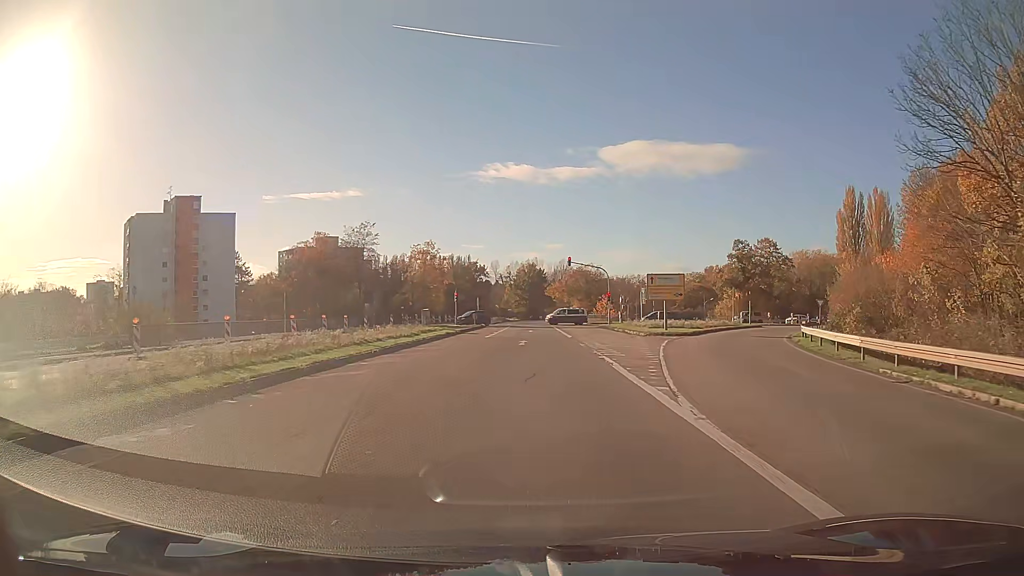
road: secondary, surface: asphalt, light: Day
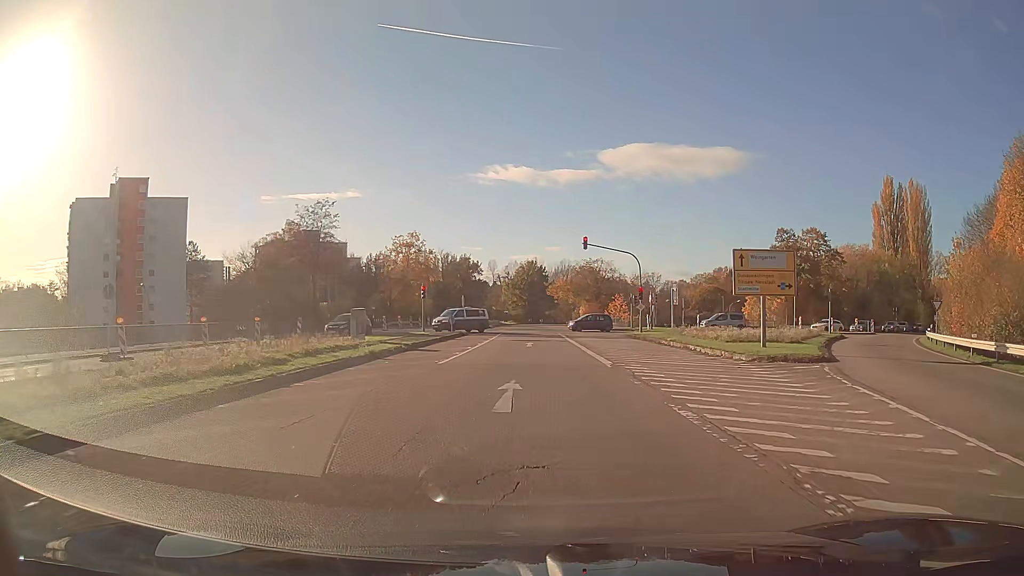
(0.0, +18.8) m; 0°
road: secondary_link
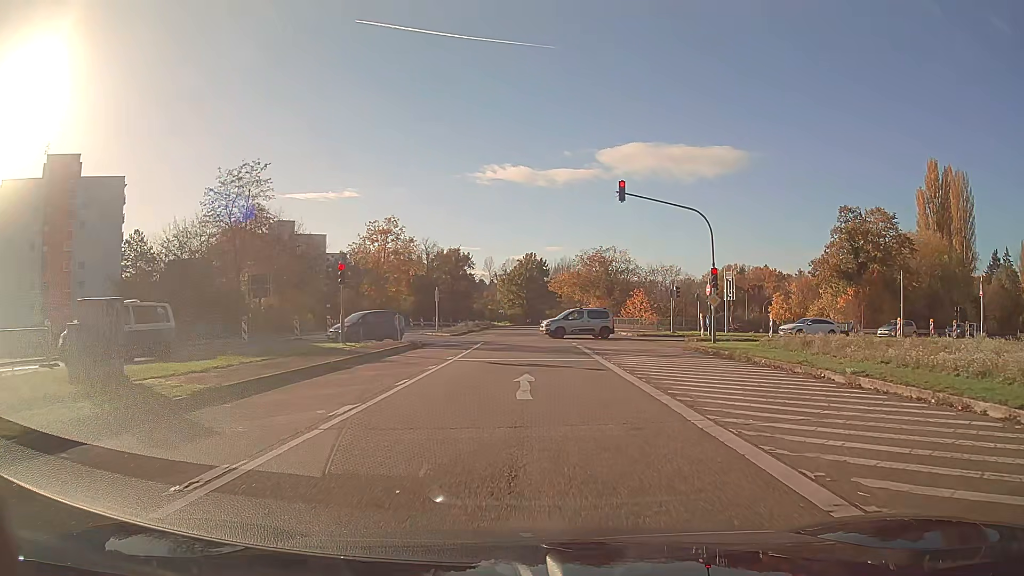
(0.0, +18.6) m; 0°
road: trunk_link
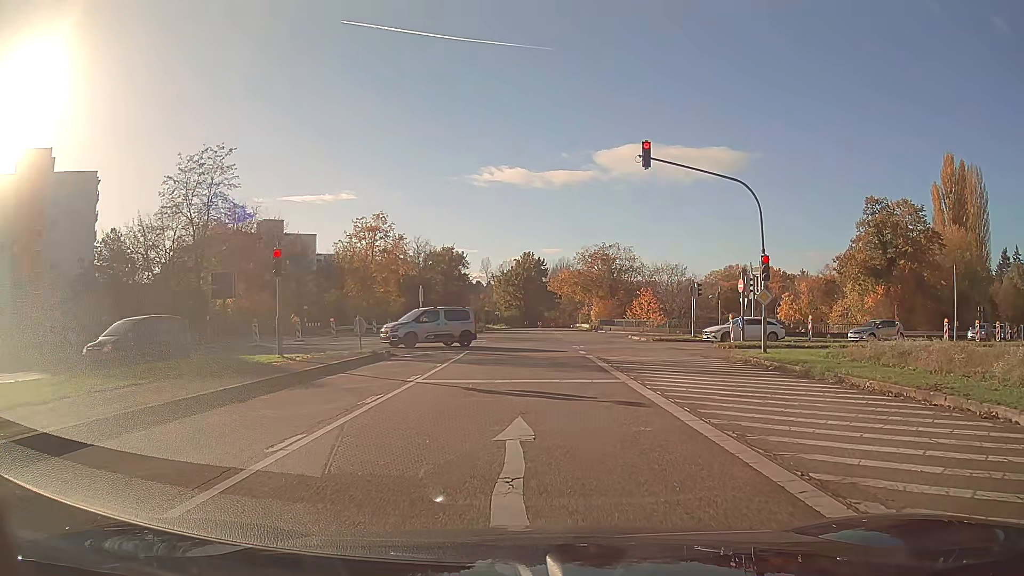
(0.0, +6.2) m; 0°
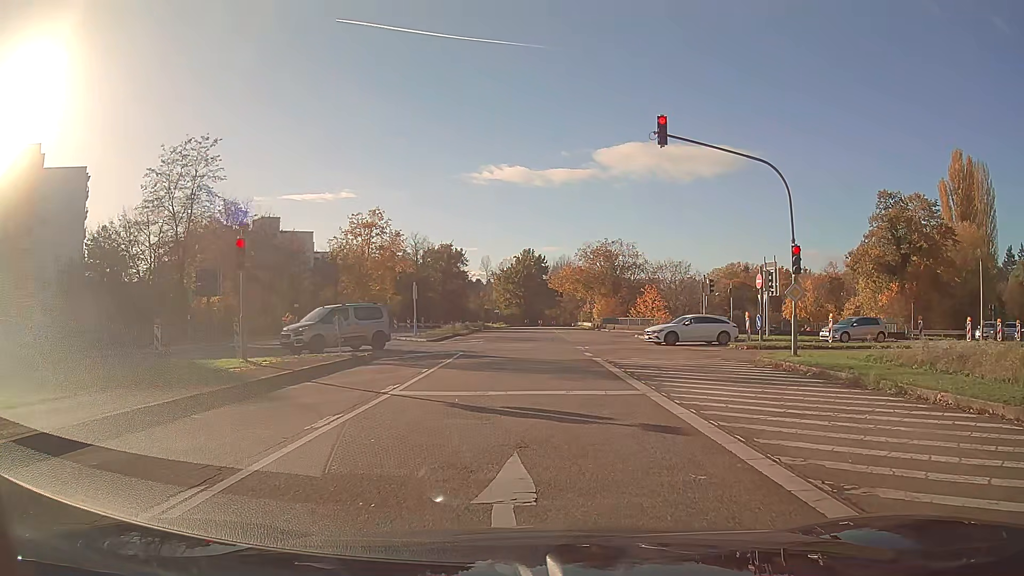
(0.0, +2.5) m; 0°
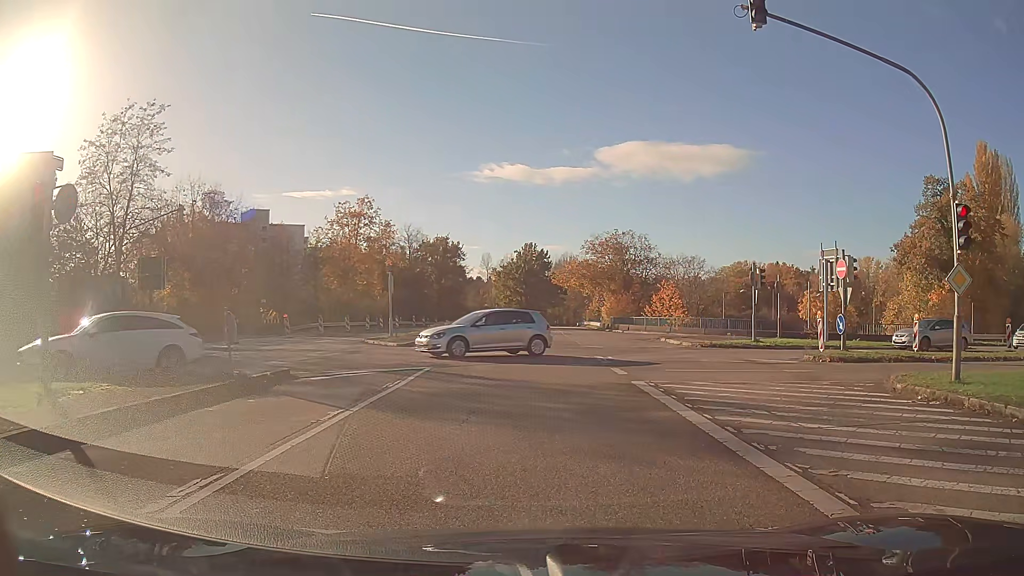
(0.0, +7.6) m; 0°
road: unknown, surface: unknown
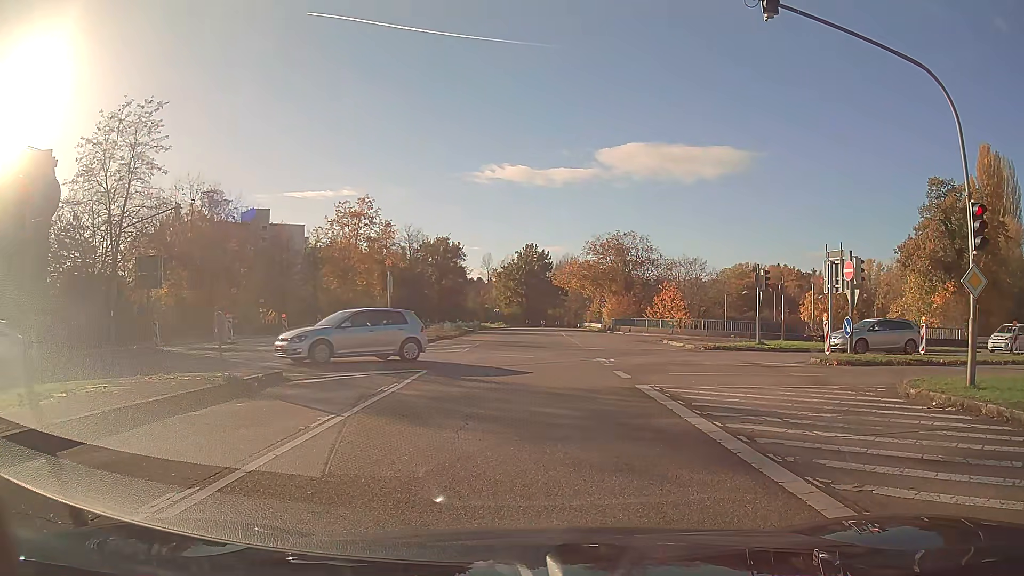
(0.0, +0.4) m; 0°
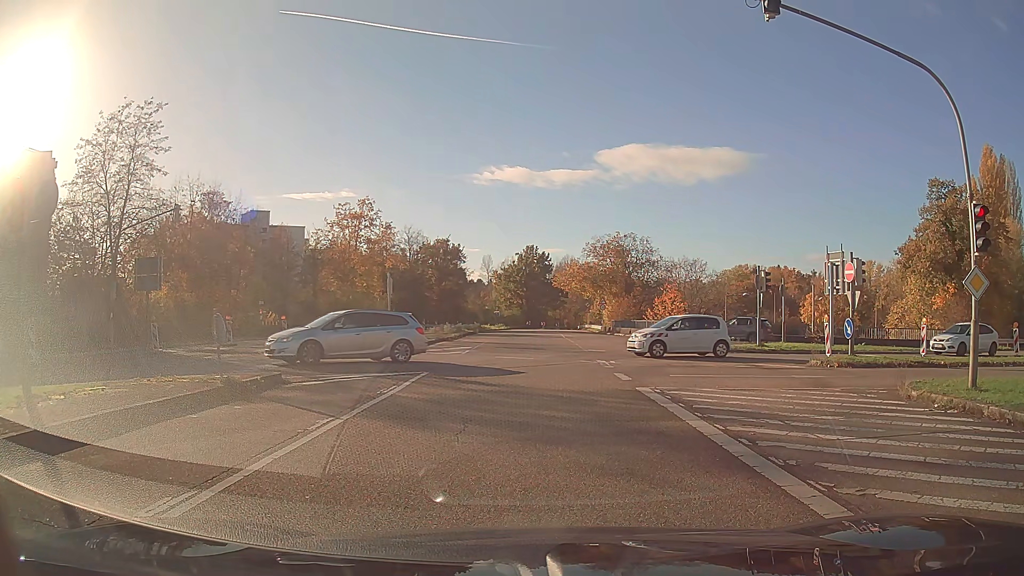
(0.0, +0.2) m; 0°
